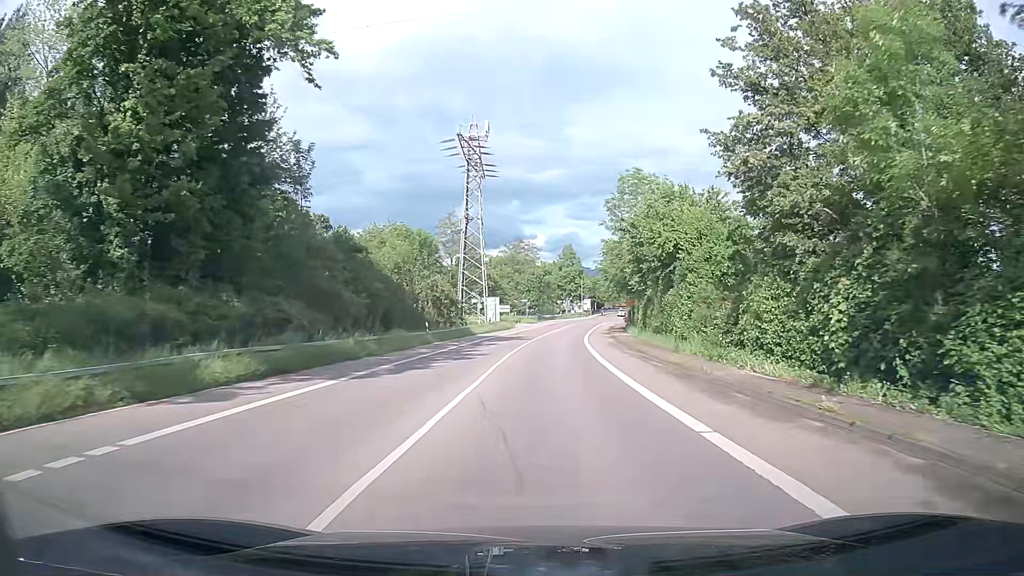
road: tertiary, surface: asphalt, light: Day
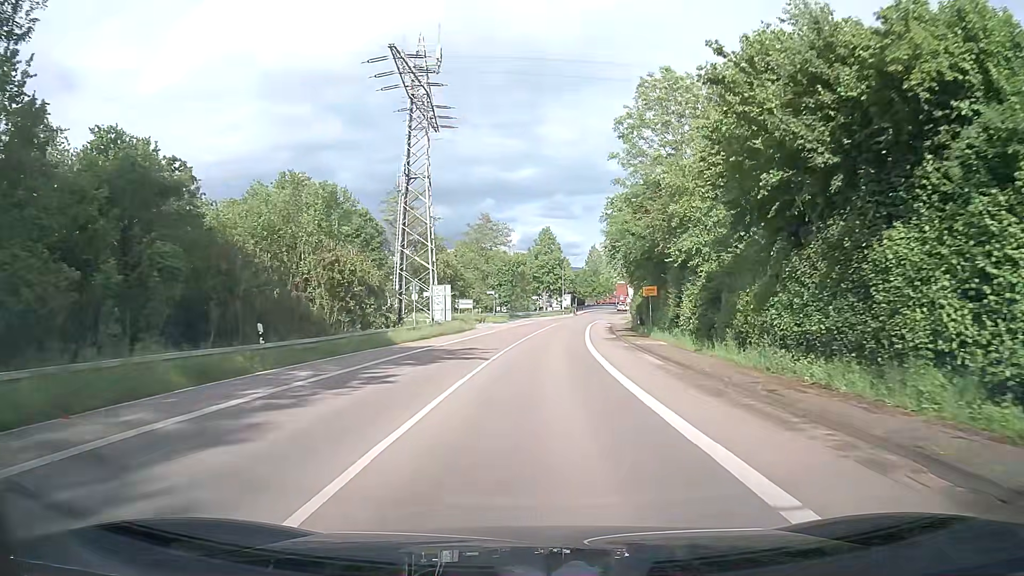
(+0.6, +22.5) m; +3°
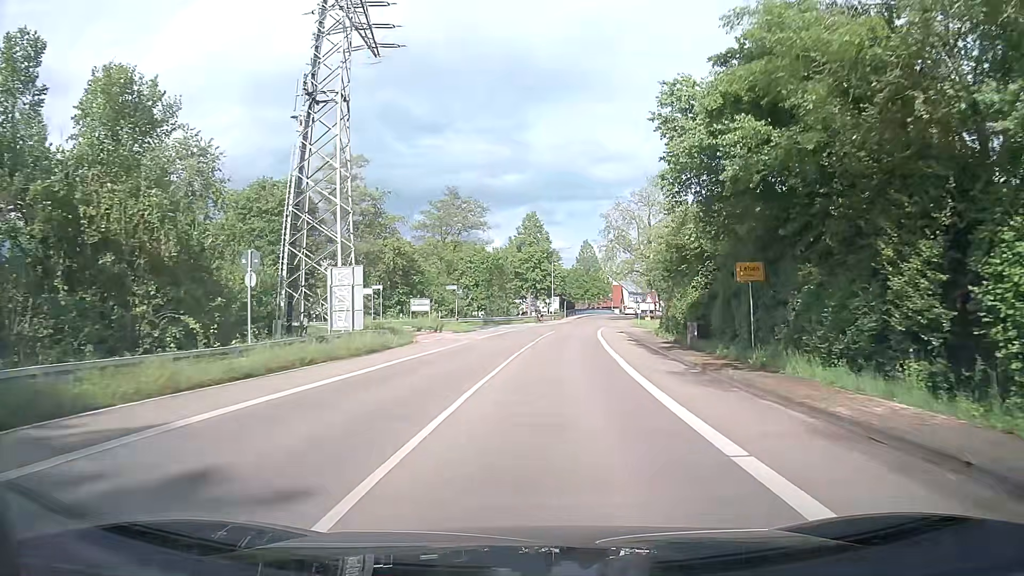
(+0.1, +21.9) m; +1°
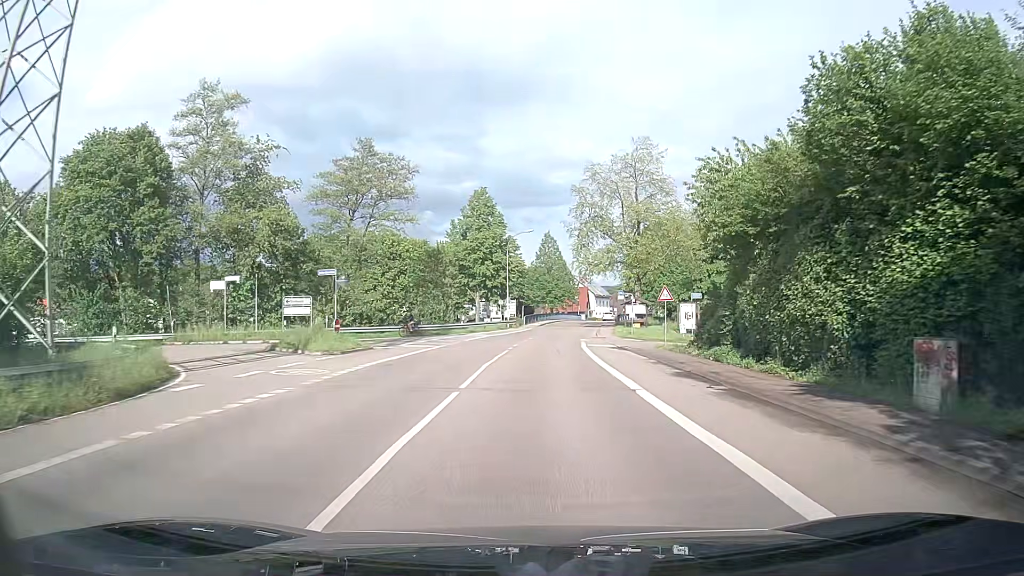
(+0.5, +21.1) m; +3°
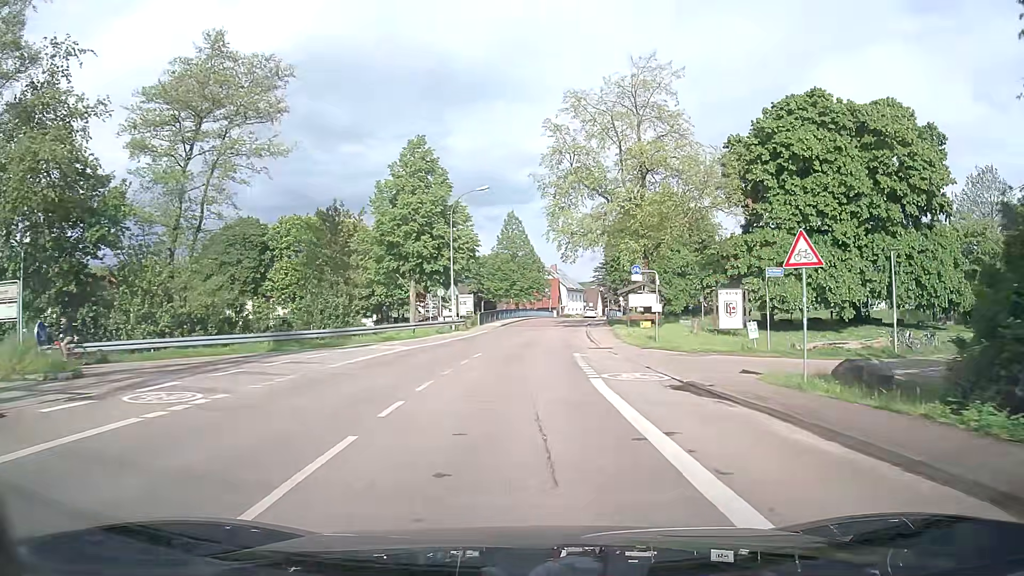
(+0.6, +20.3) m; +3°
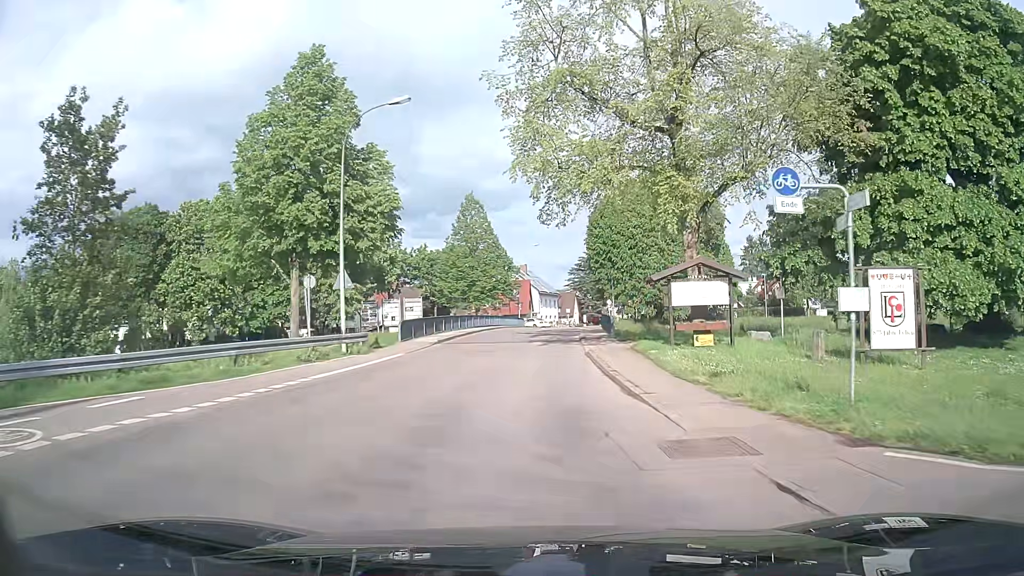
(+0.5, +19.4) m; +3°
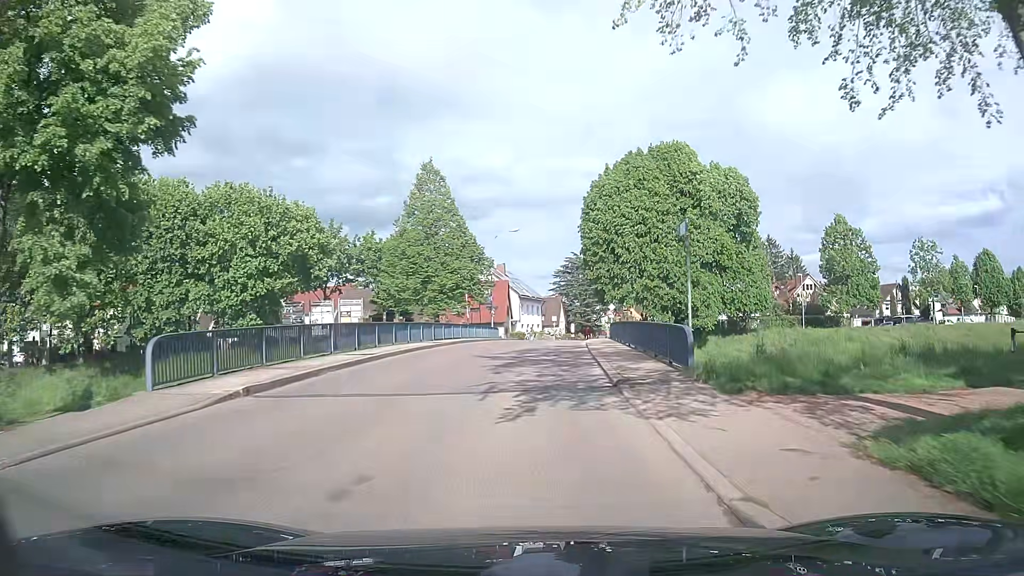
(+0.3, +18.4) m; +2°
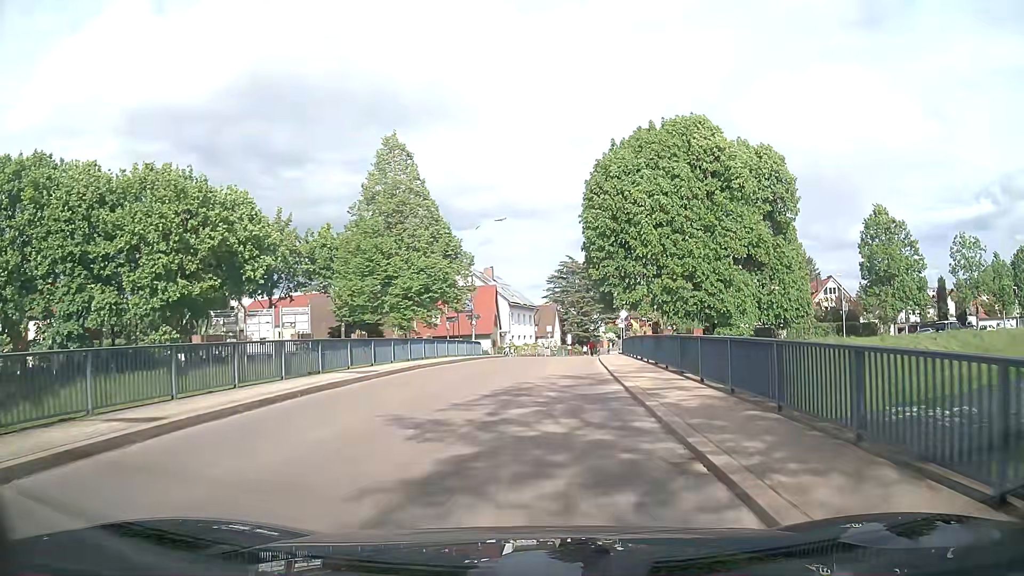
(-0.1, +11.5) m; 0°
(0, +10) (0, +20) (+1, +30) (+2, +40) (+3, +50) (+4, +60) (+5, +70) (+5, +80) (+7, +90) (+9, +99) m
